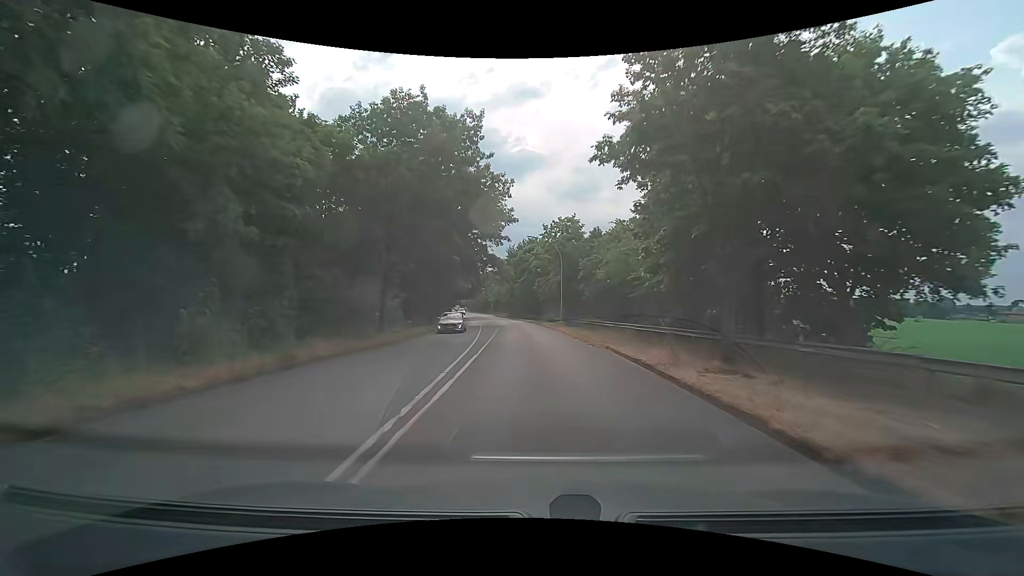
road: secondary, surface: asphalt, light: Day
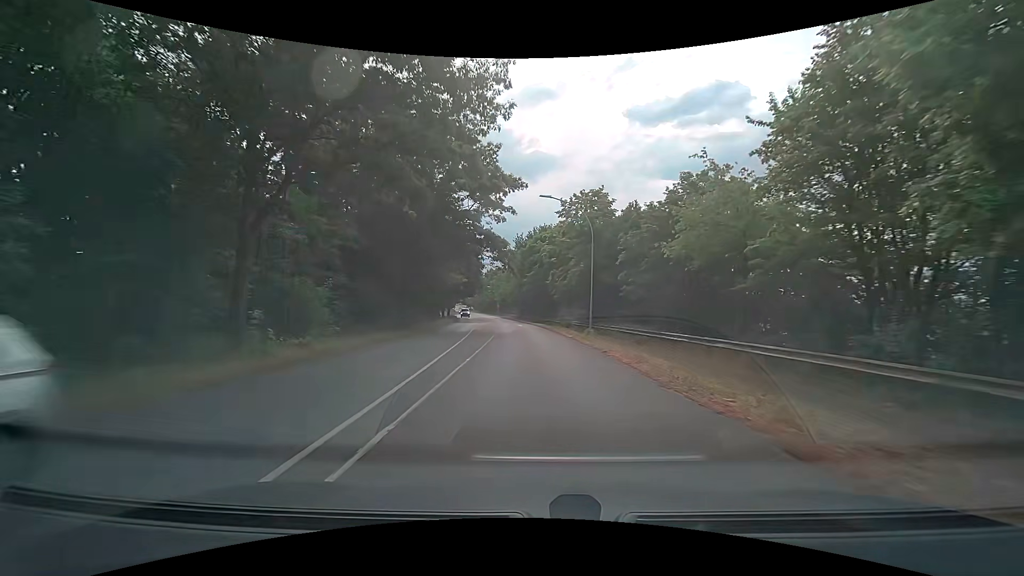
(0.0, +15.3) m; -1°
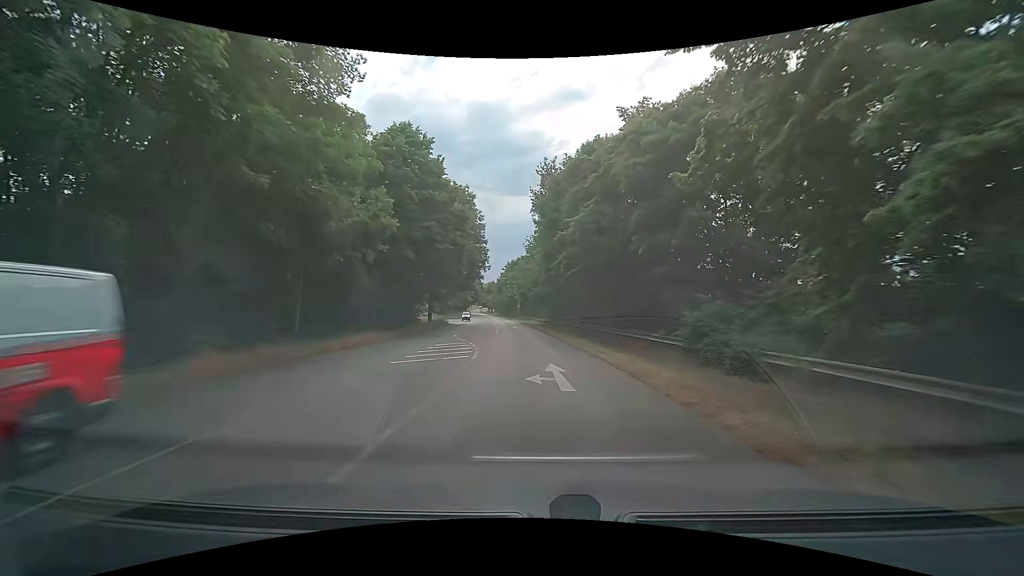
(-0.9, +39.7) m; -3°
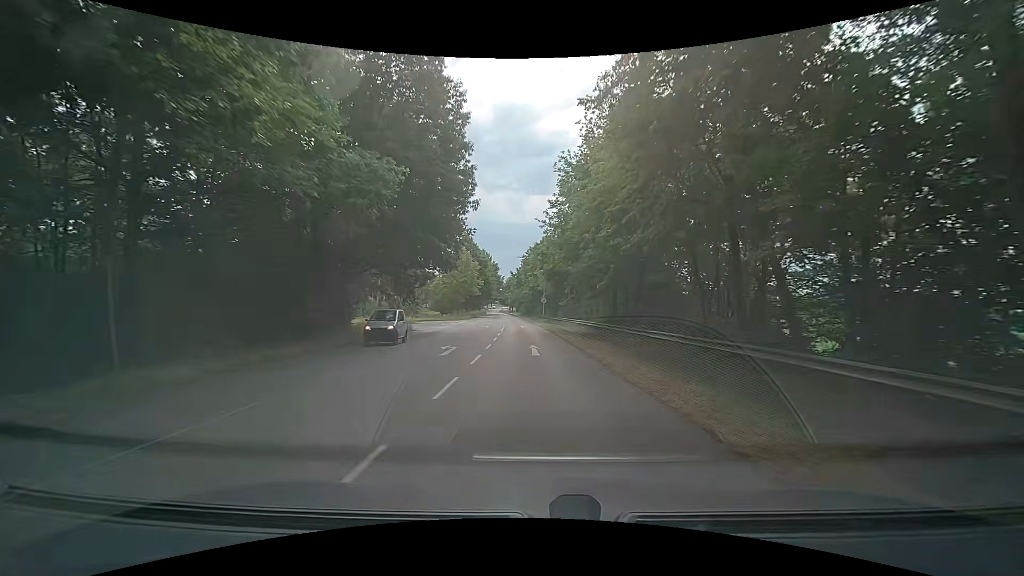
(-0.9, +32.7) m; -3°
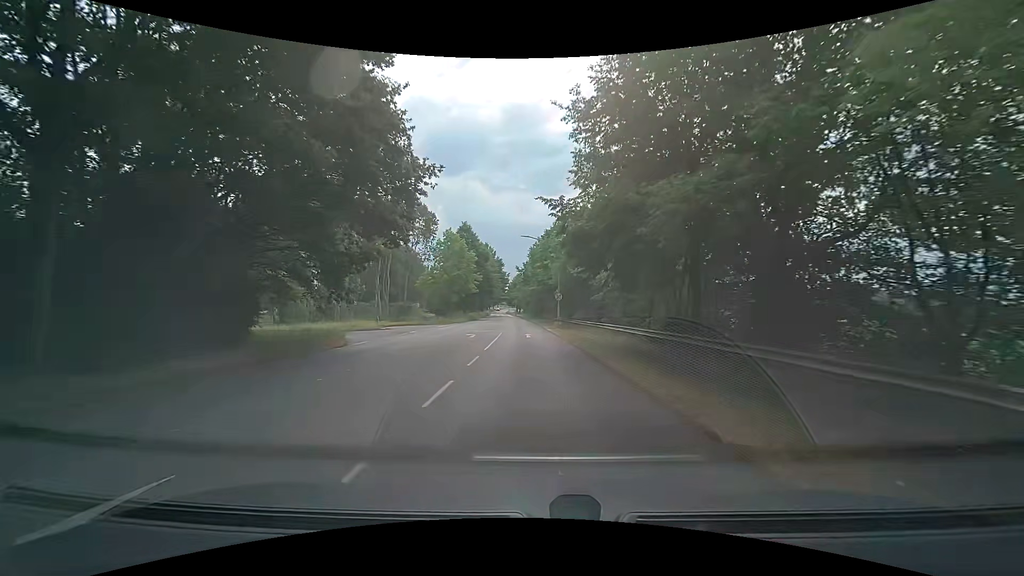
(+0.1, +16.2) m; -1°
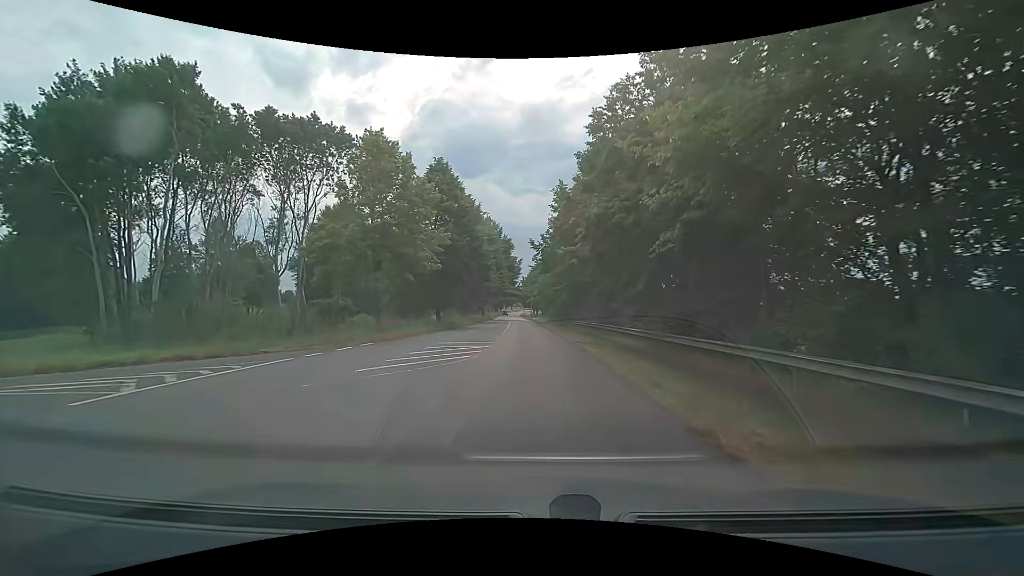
(-0.5, +39.2) m; -2°
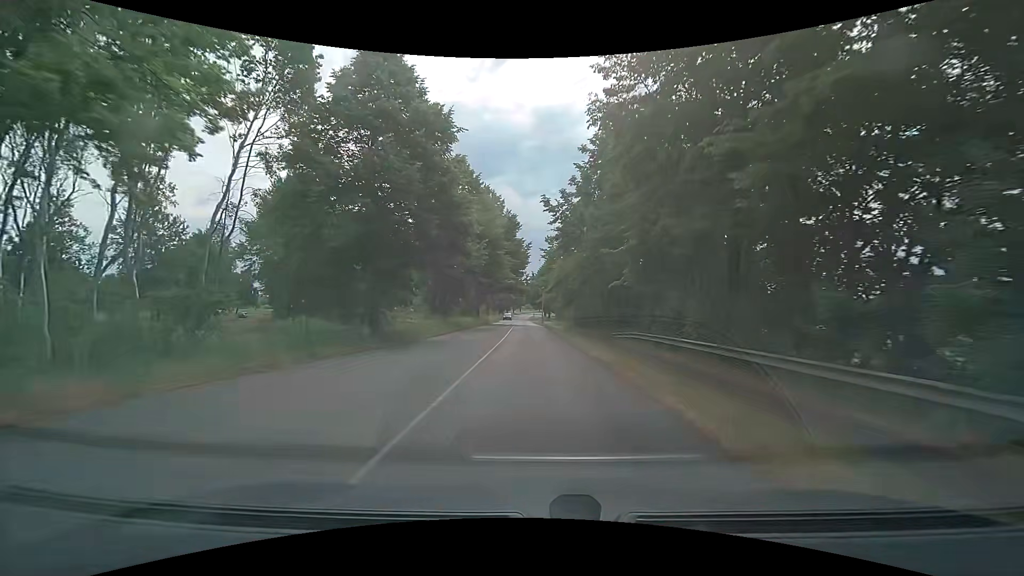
(-0.3, +24.1) m; -1°
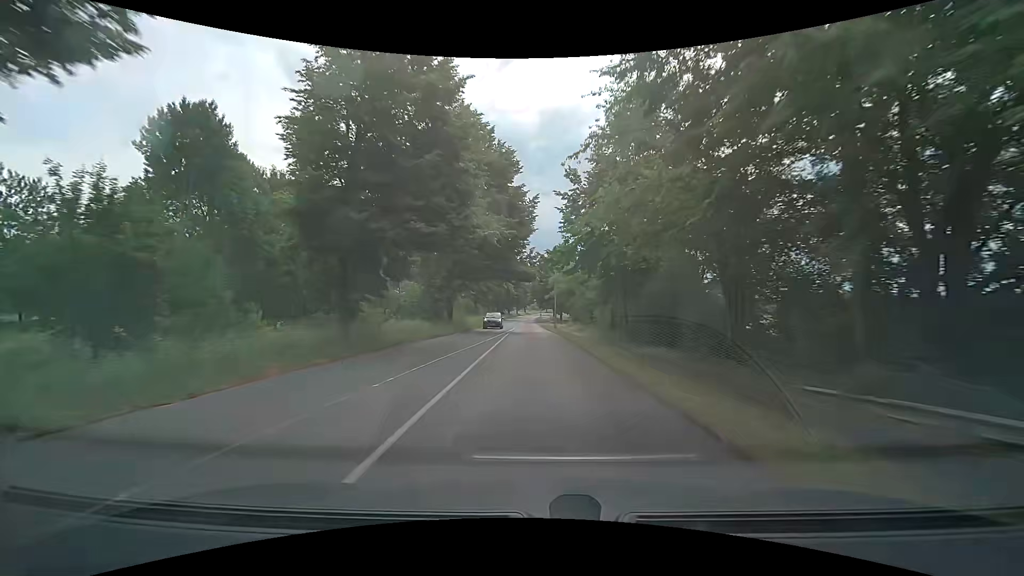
(-0.1, +27.2) m; -1°
(0, +10) (0, +20) (0, +30) (0, +40) (0, +50) (0, +60) (0, +70) (0, +80) (0, +90) (0, +100) m
